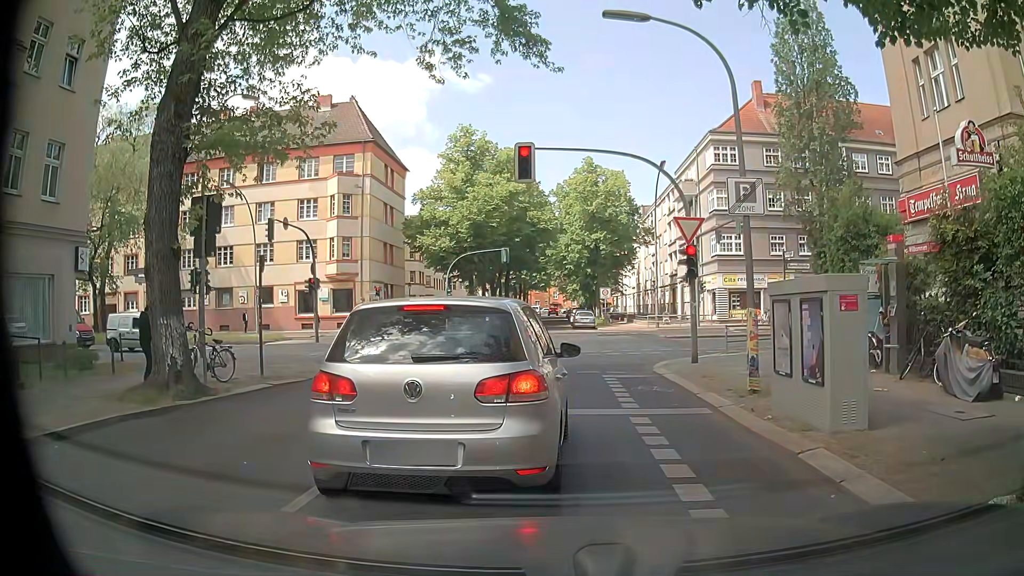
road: residential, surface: asphalt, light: Day
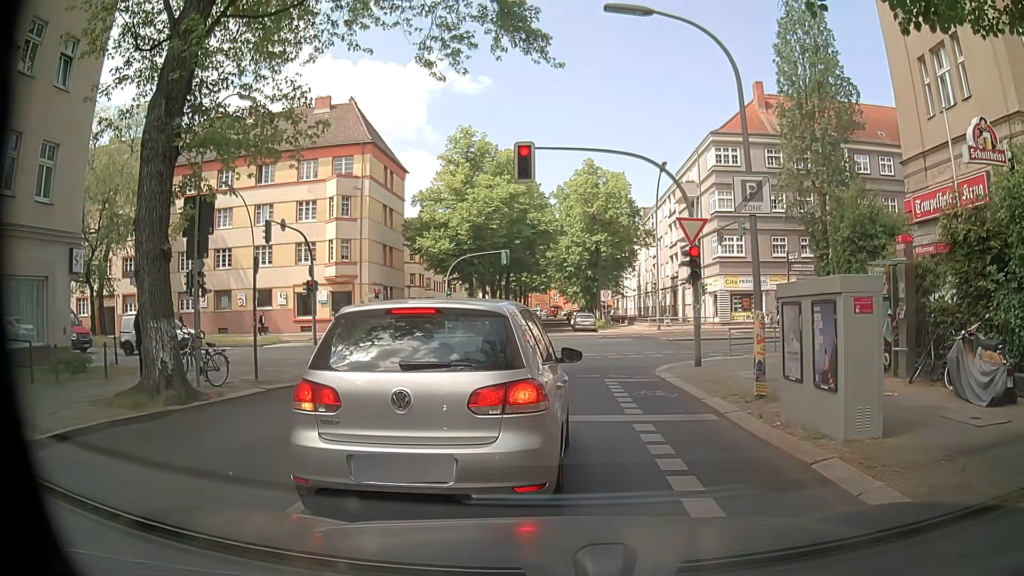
(0.0, +0.3) m; 0°
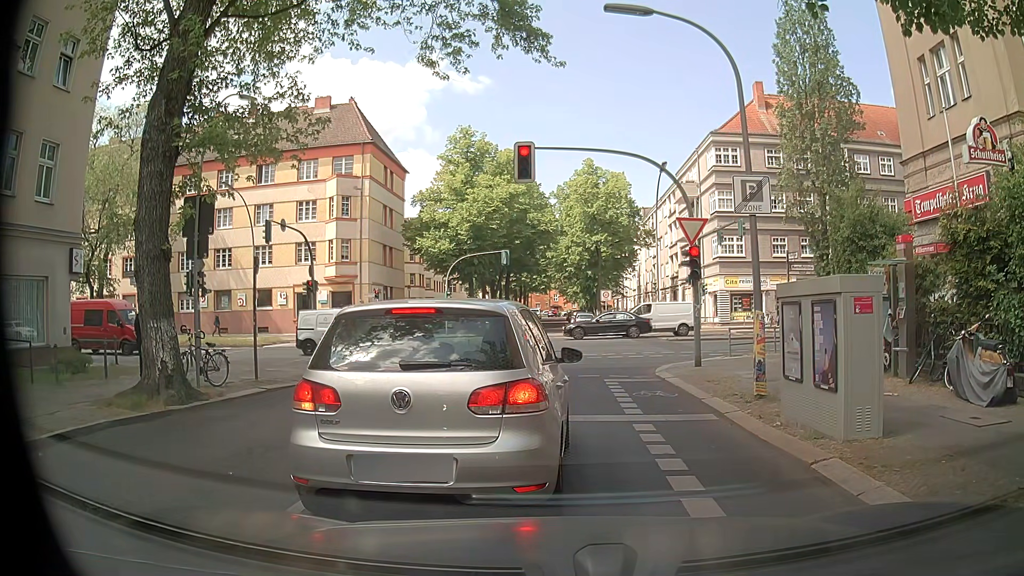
(0.0, +0.1) m; 0°
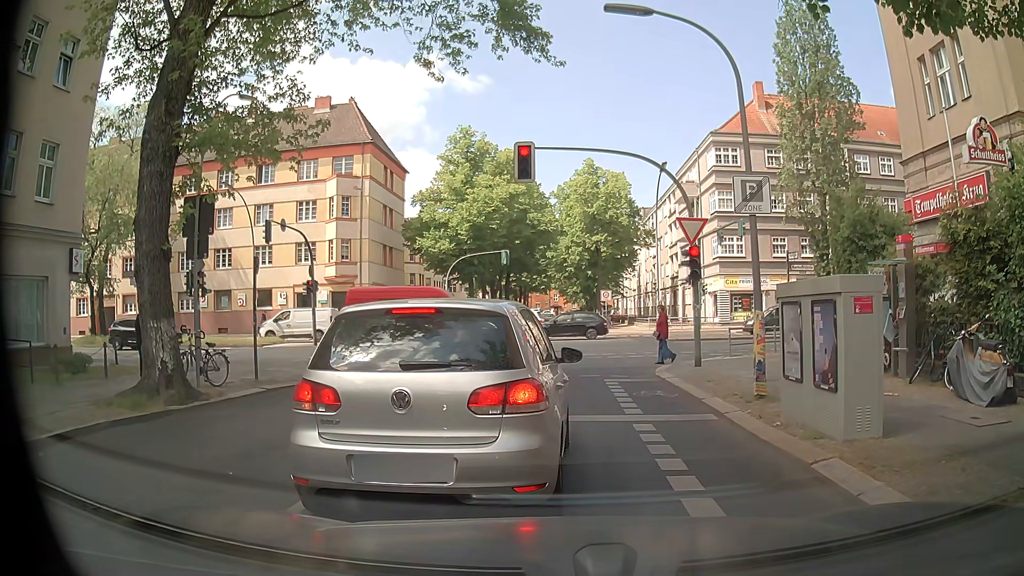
(0.0, 0.0) m; 0°
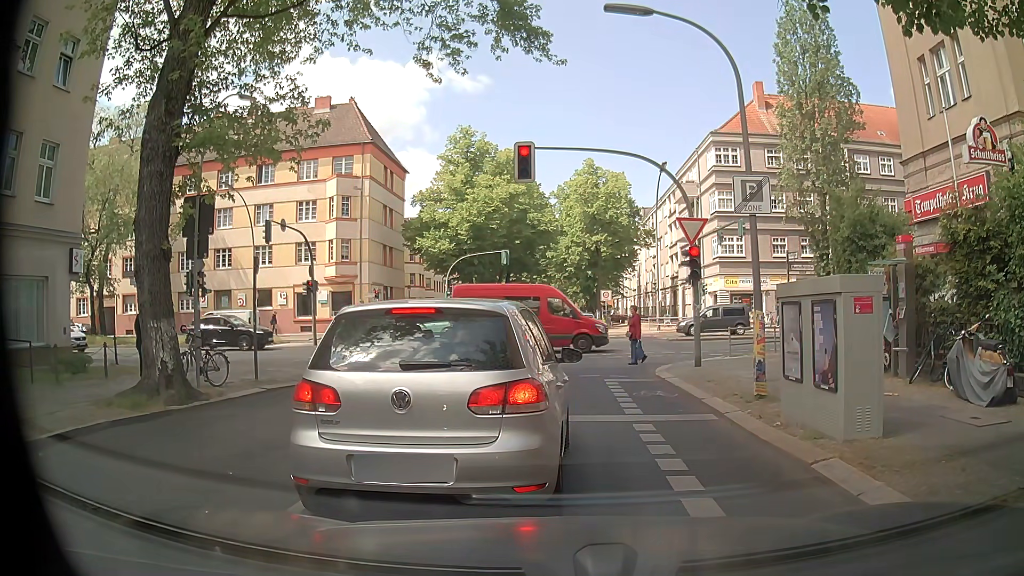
(0.0, 0.0) m; 0°
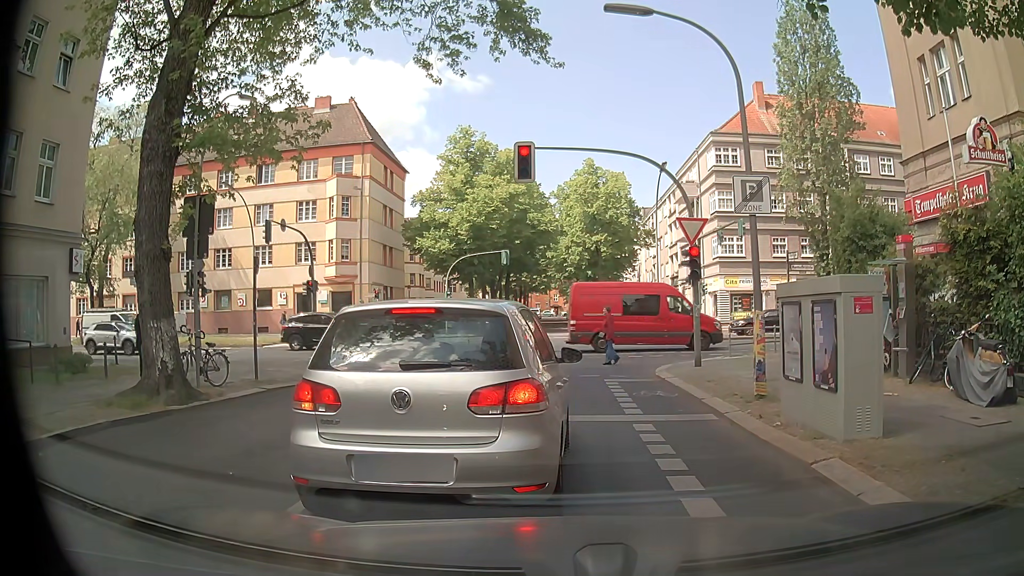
(0.0, 0.0) m; 0°
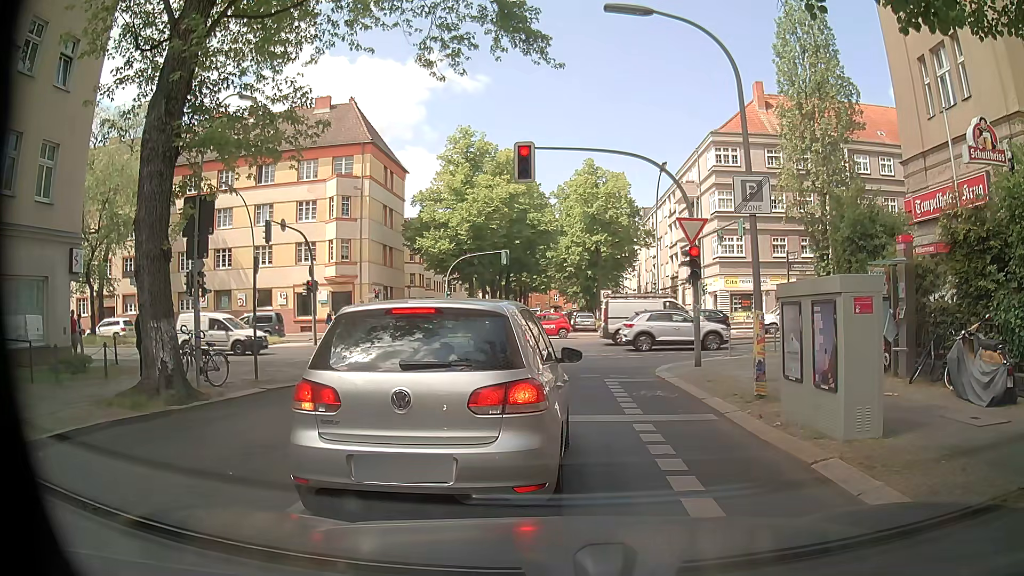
(0.0, 0.0) m; 0°
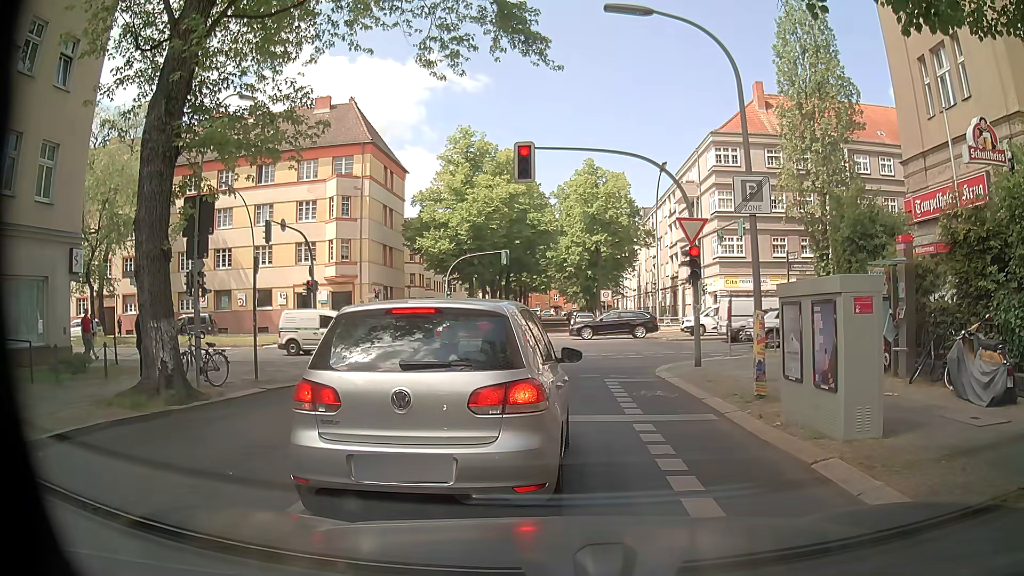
(0.0, 0.0) m; 0°
